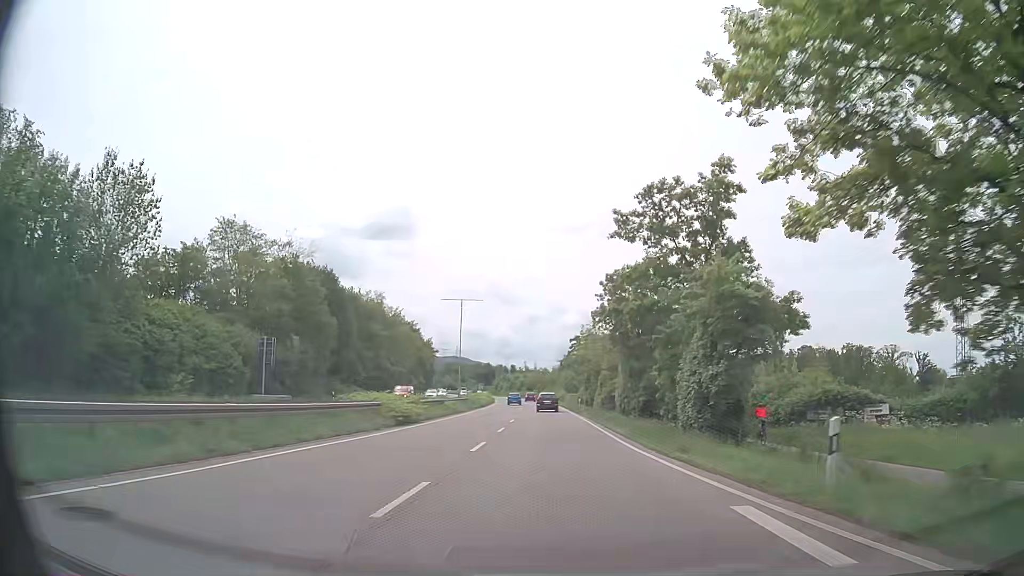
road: trunk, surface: asphalt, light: Day
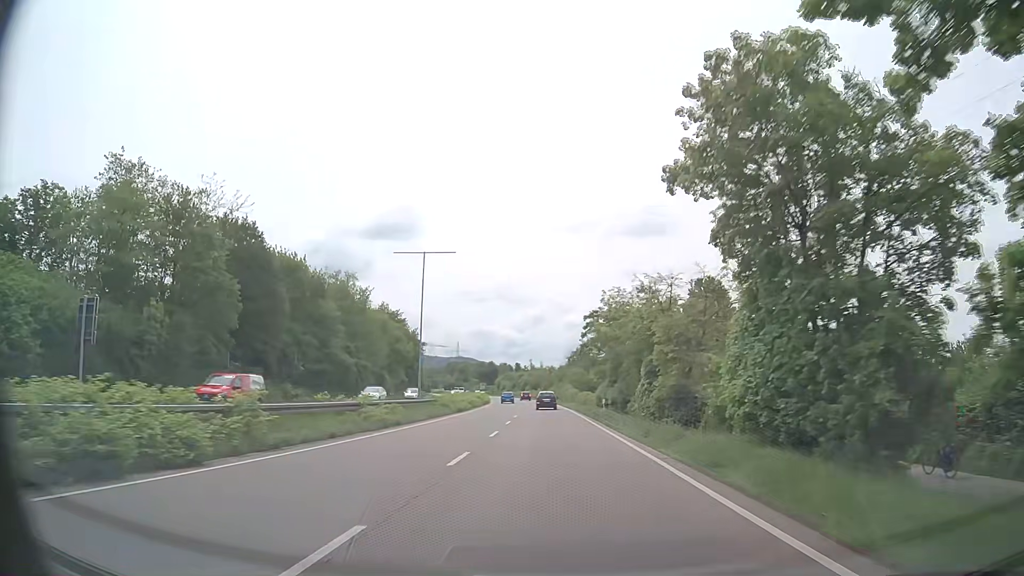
(-0.1, +21.6) m; -1°
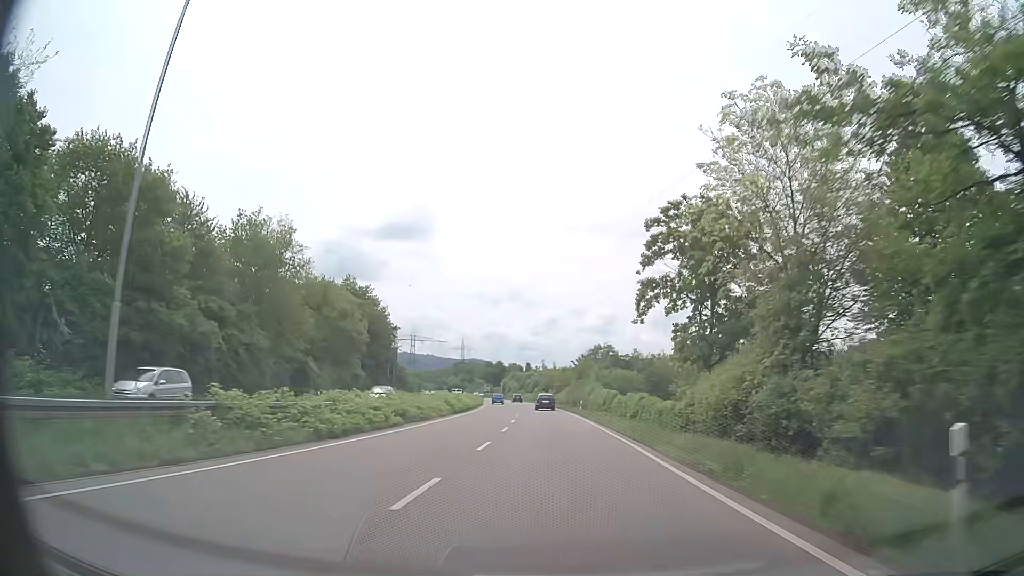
(-0.3, +31.9) m; -1°
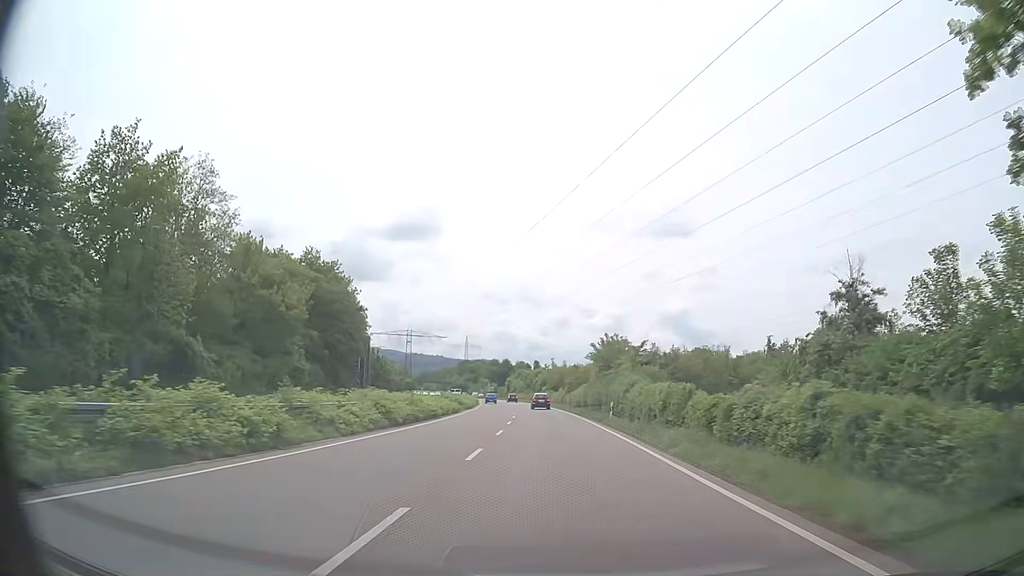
(-0.2, +20.9) m; -1°
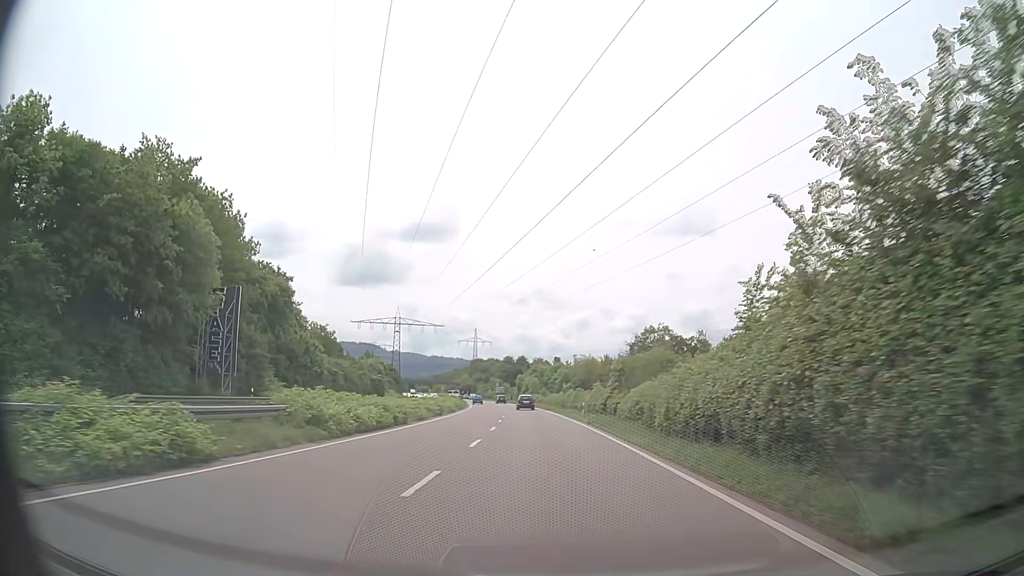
(-0.3, +41.0) m; -1°
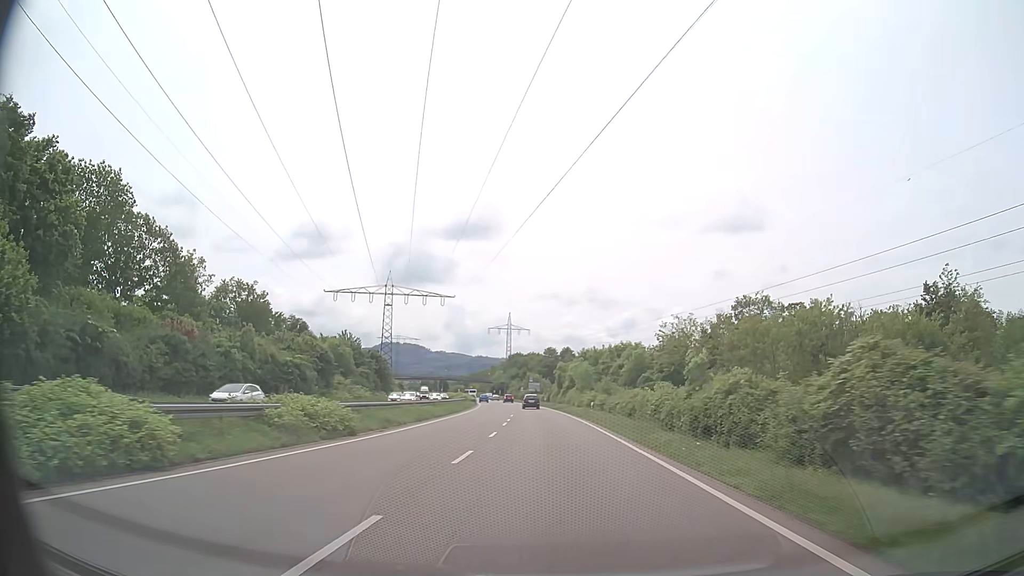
(-1.7, +49.7) m; -4°
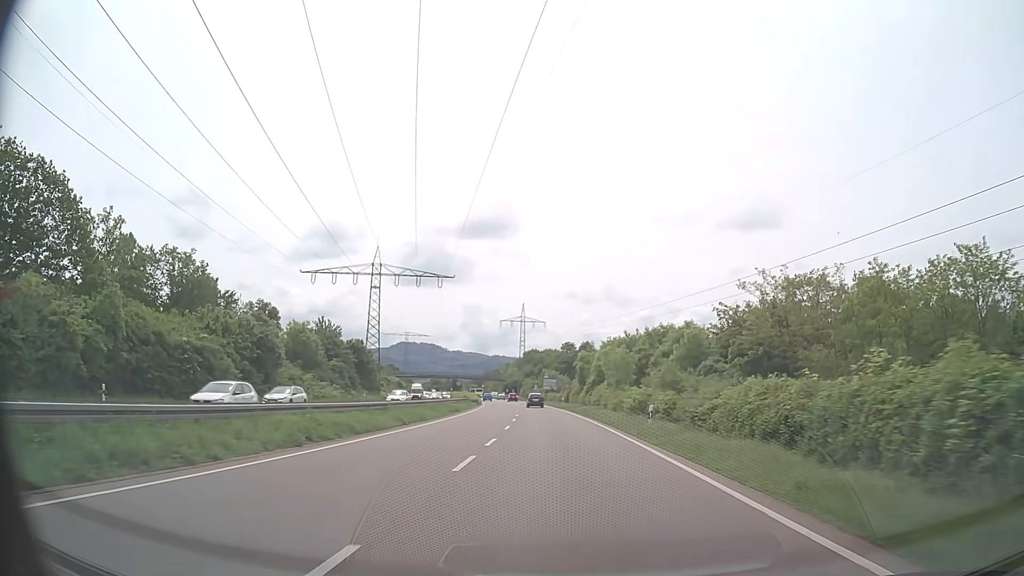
(-0.3, +19.5) m; -2°
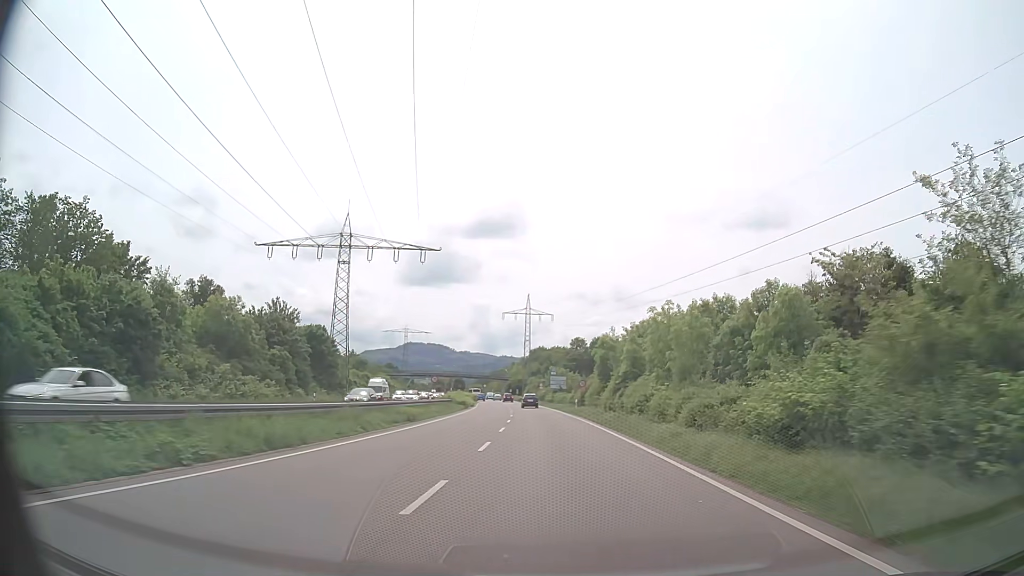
(-0.1, +19.3) m; -1°
(0, +10) (0, +20) (0, +30) (-1, +40) (-1, +50) (-2, +60) (-2, +70) (-3, +80) (-4, +90) (-5, +100) m
